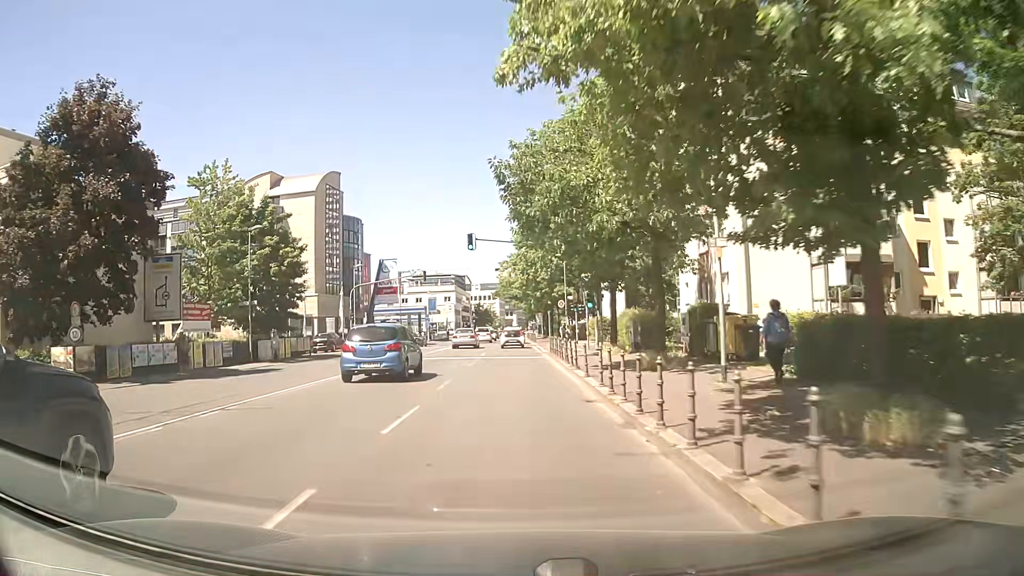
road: secondary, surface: asphalt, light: Day
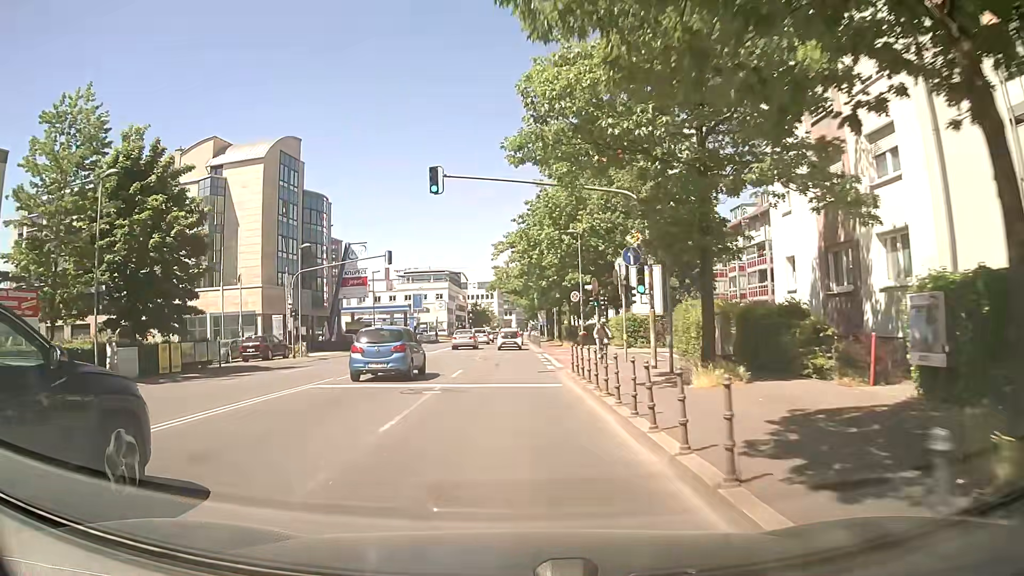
(0.0, +15.0) m; +1°
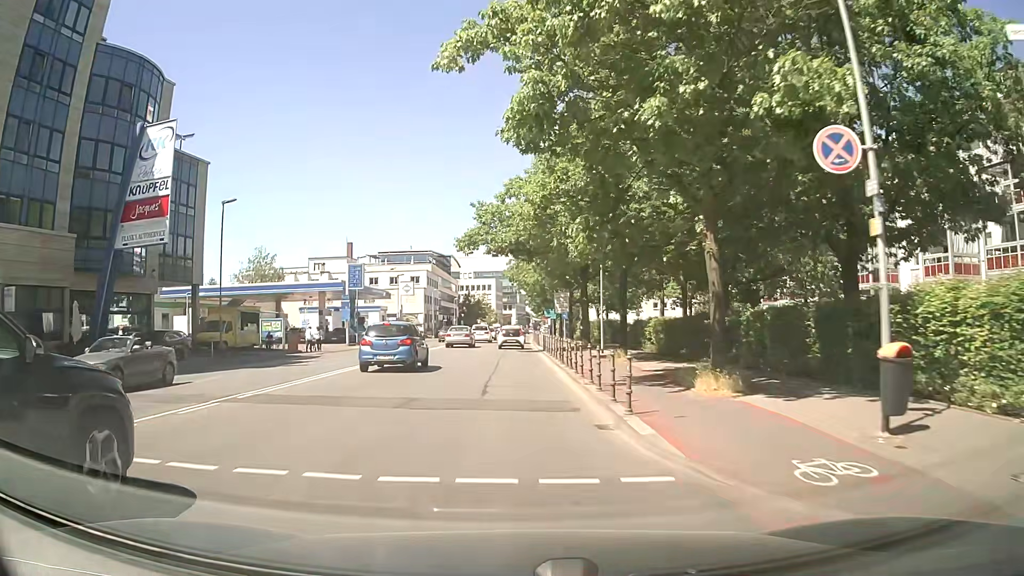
(-0.4, +36.4) m; -1°
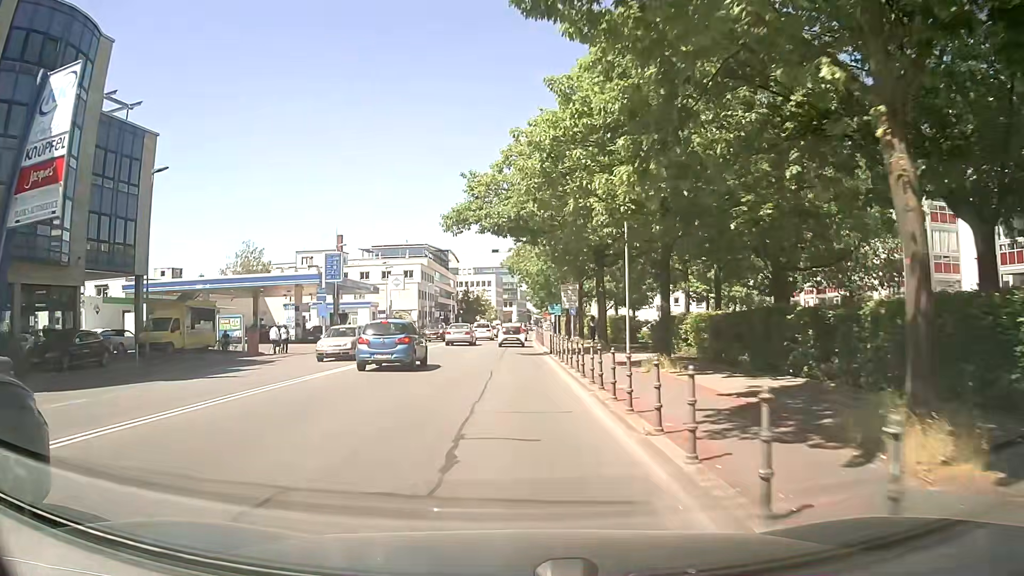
(0.0, +7.2) m; 0°
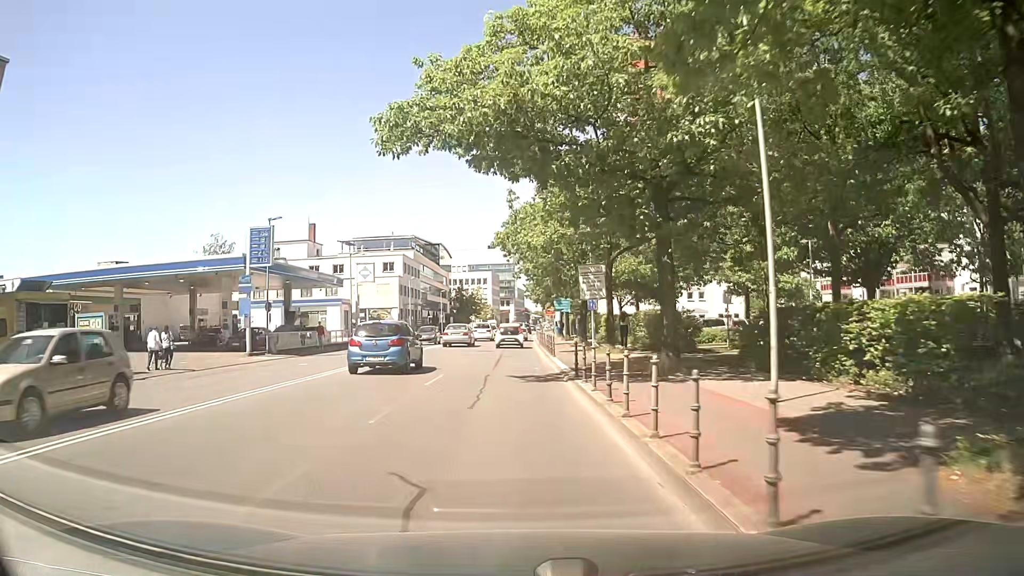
(0.0, +14.2) m; 0°
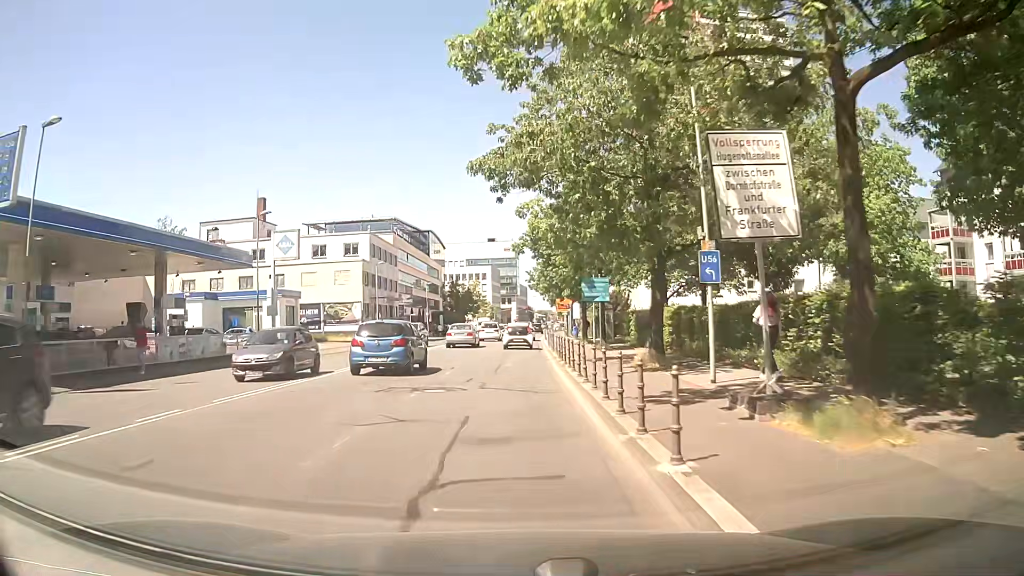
(+0.2, +20.9) m; 0°
(0, +10) (0, +20) (0, +30) (0, +40) (0, +50) (+1, +60) (+1, +70) (+1, +80) (+2, +90) (+3, +100) m
